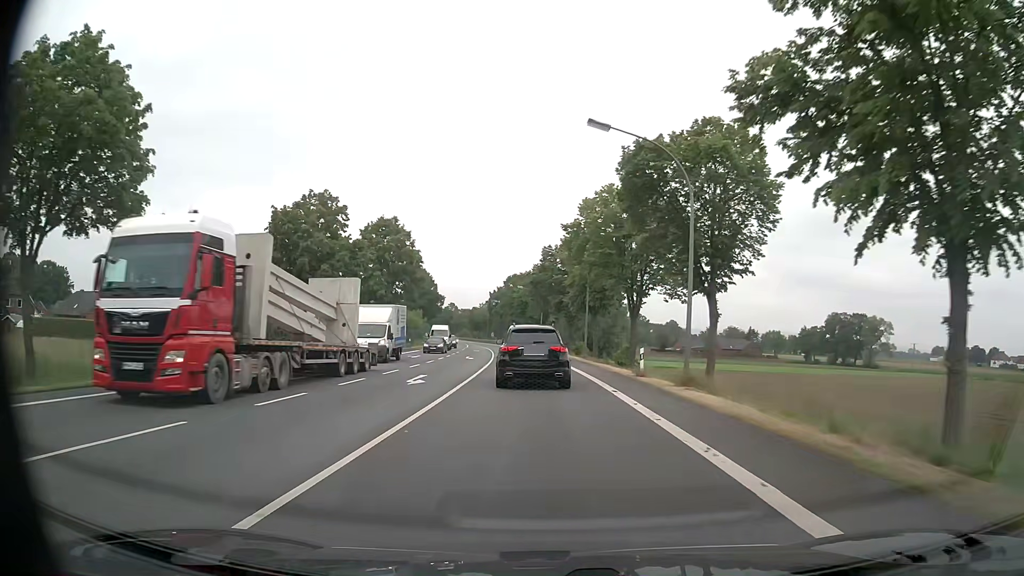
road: primary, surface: asphalt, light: Day
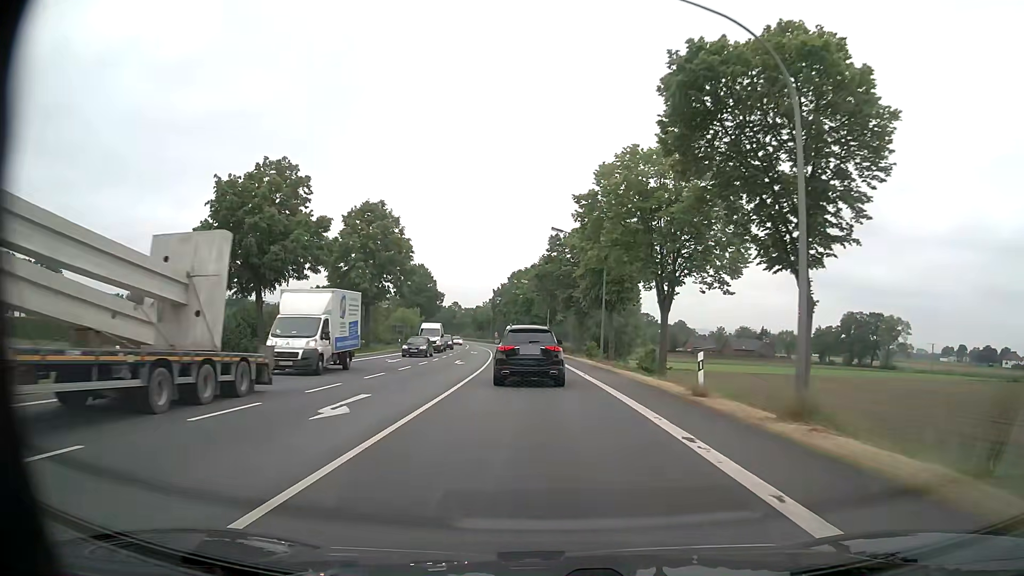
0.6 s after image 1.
(-0.1, +8.9) m; -1°
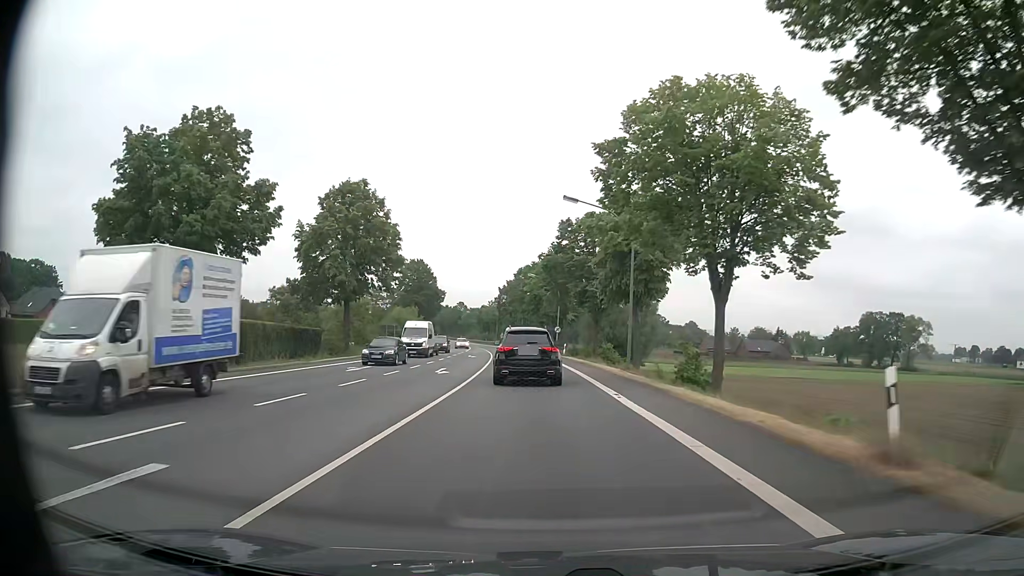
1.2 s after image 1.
(-0.1, +9.4) m; -1°
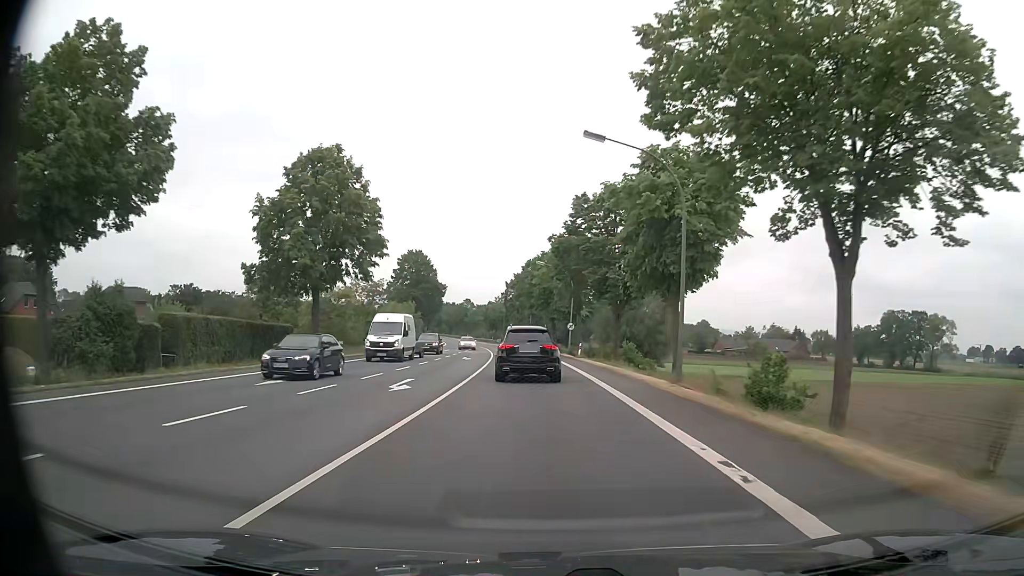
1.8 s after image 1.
(-0.1, +10.0) m; -1°
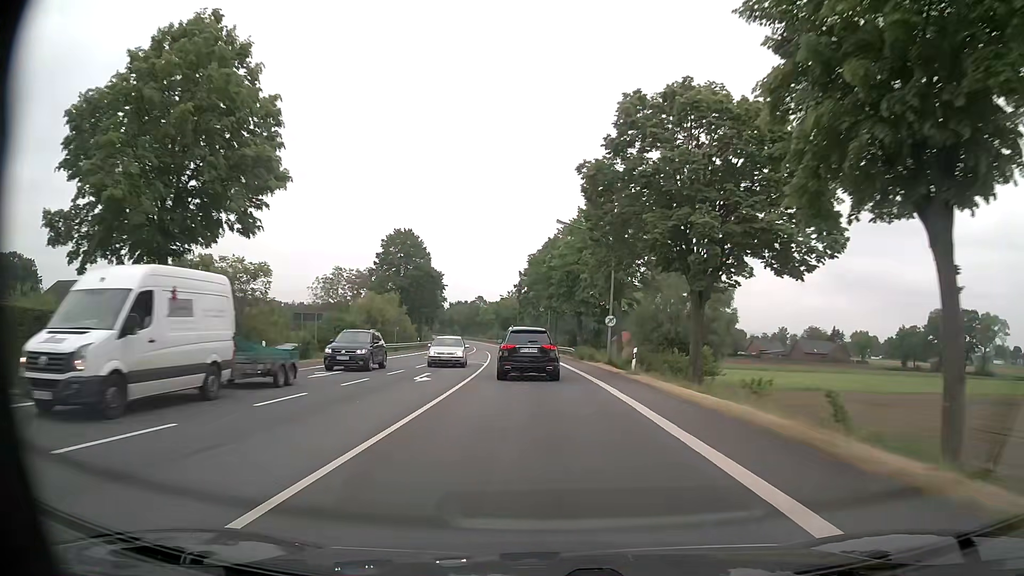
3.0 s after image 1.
(-0.3, +21.4) m; -2°
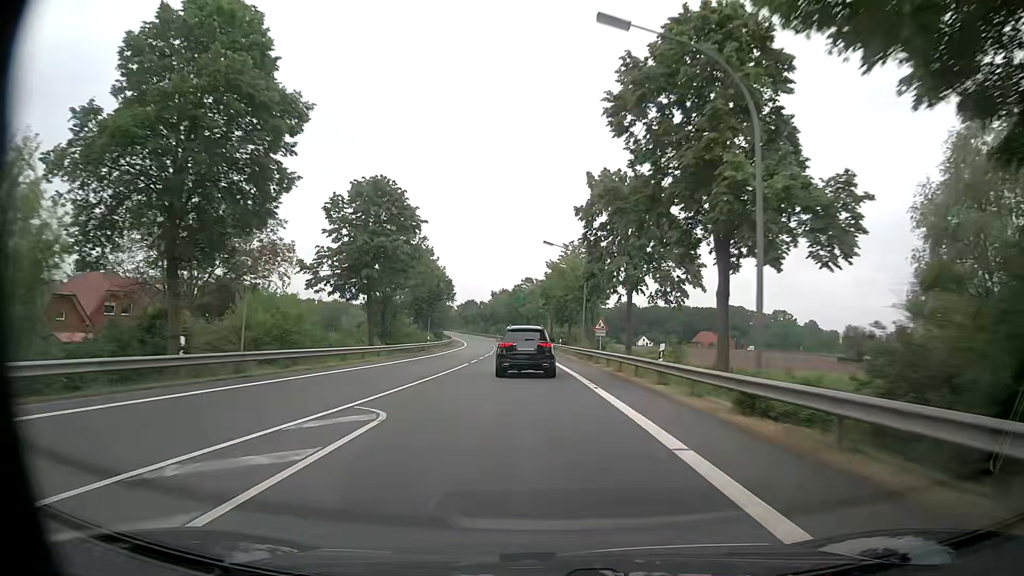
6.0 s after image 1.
(-2.7, +60.1) m; -5°
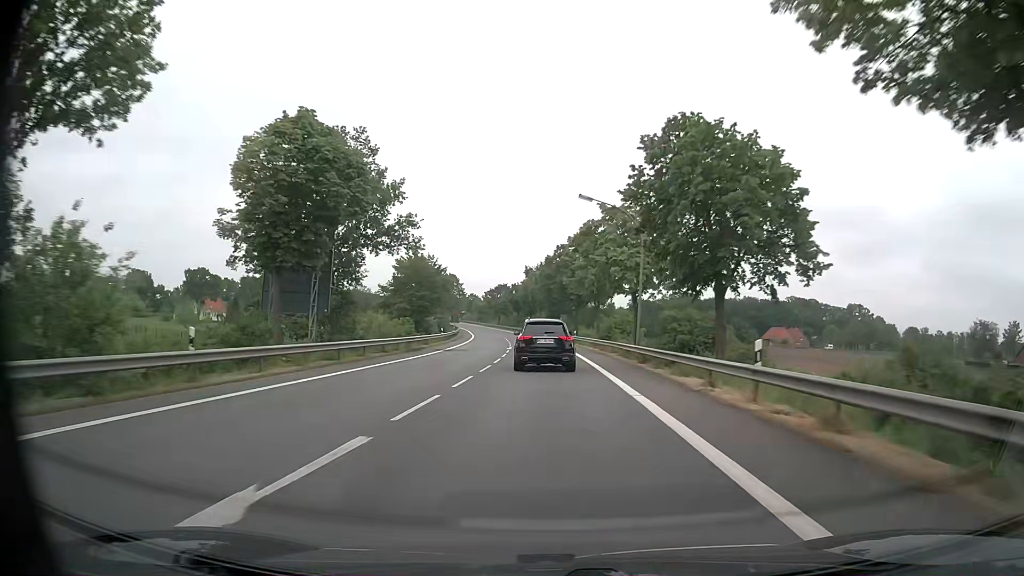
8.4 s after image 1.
(-2.1, +51.1) m; -4°
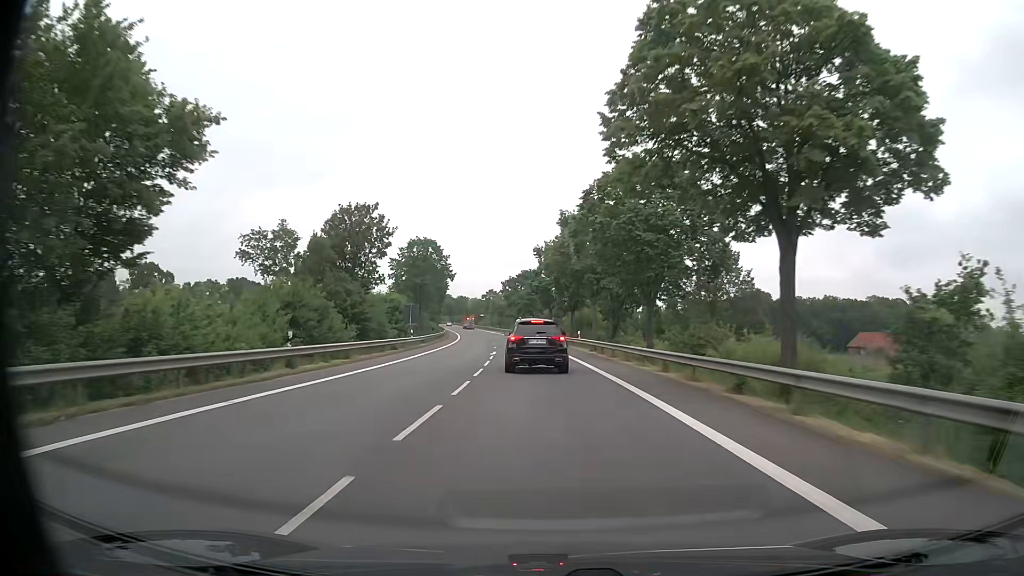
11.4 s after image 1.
(-1.6, +61.8) m; -3°
(0, +10) (0, +20) (-1, +30) (-1, +40) (-2, +50) (-3, +60) (-4, +70) (-5, +80) (-6, +90) (-7, +100) m
